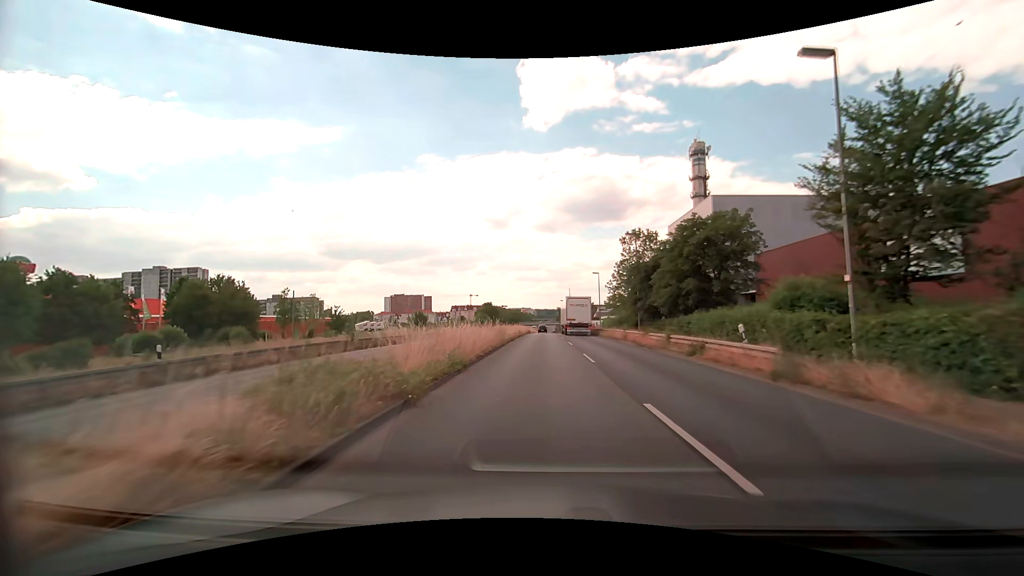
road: primary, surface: asphalt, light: Day
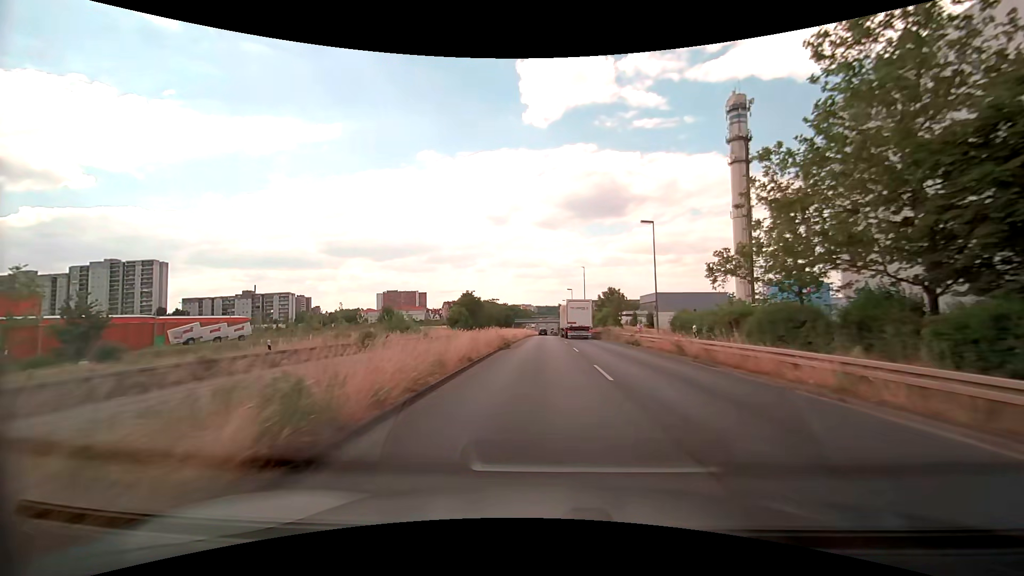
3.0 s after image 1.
(+0.3, +41.3) m; 0°
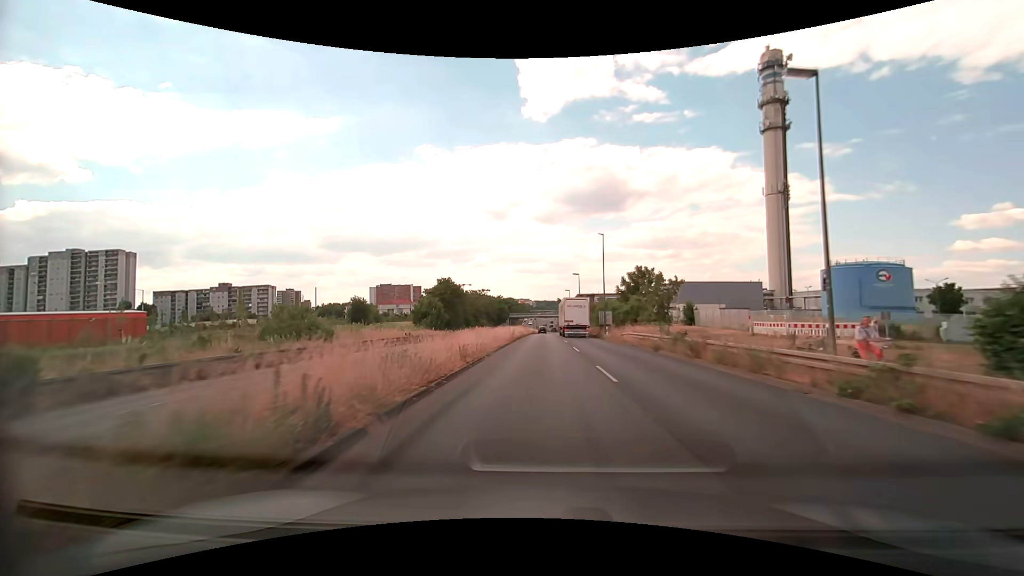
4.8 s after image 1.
(0.0, +24.9) m; 0°
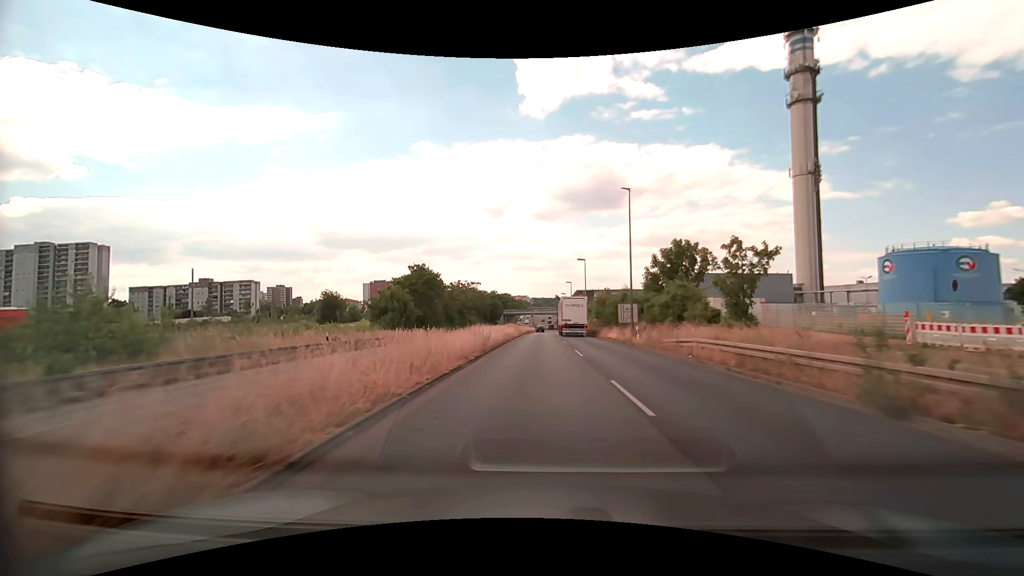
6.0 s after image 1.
(0.0, +16.5) m; 0°
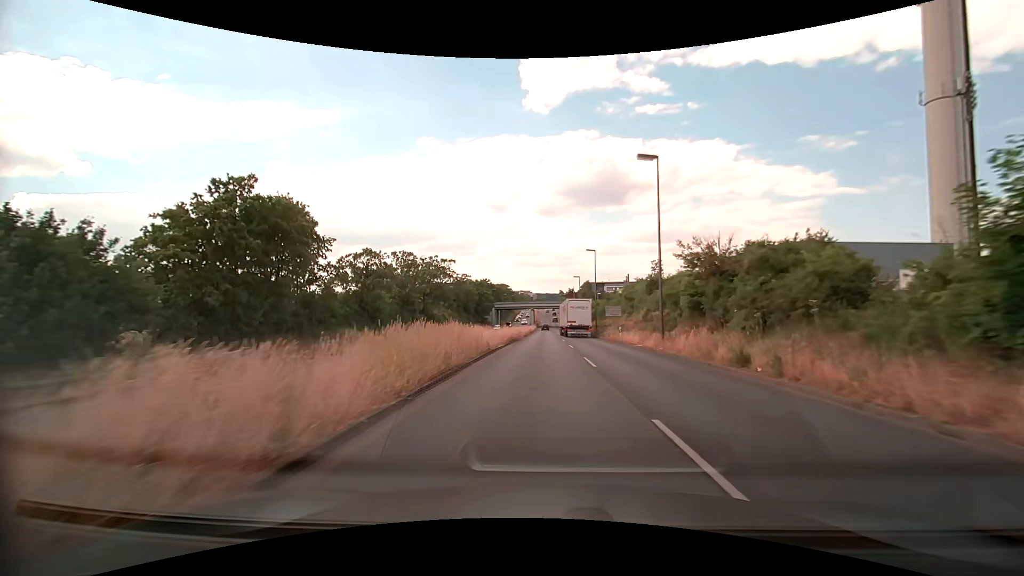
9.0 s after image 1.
(-0.2, +41.2) m; 0°
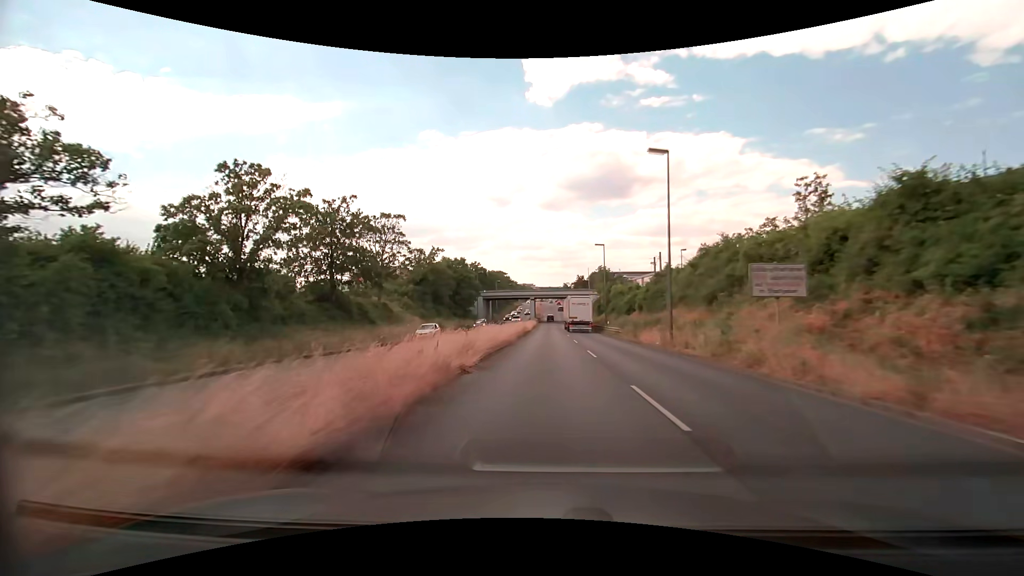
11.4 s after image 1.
(-0.1, +33.3) m; 0°
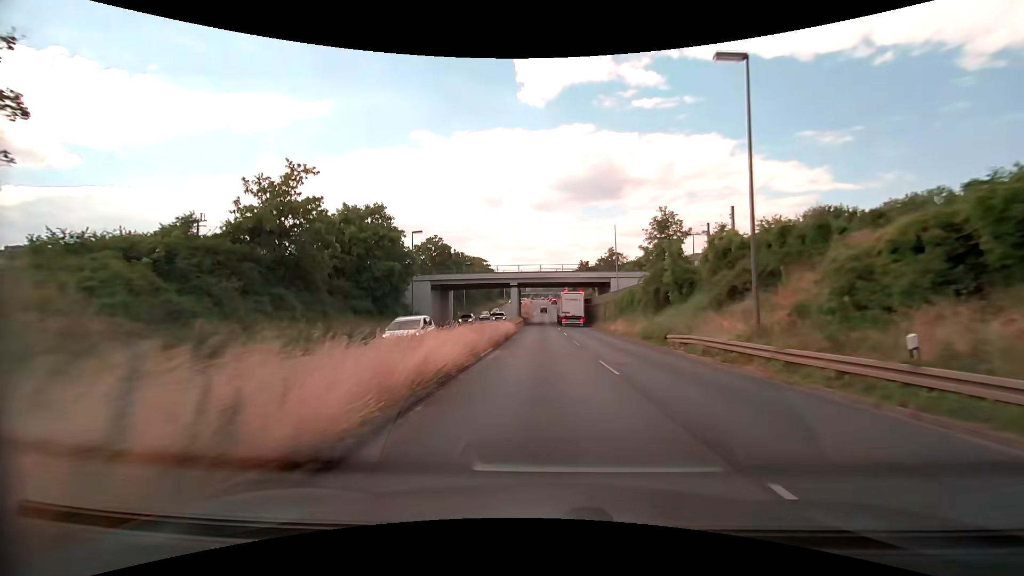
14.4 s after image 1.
(+0.2, +42.8) m; +1°
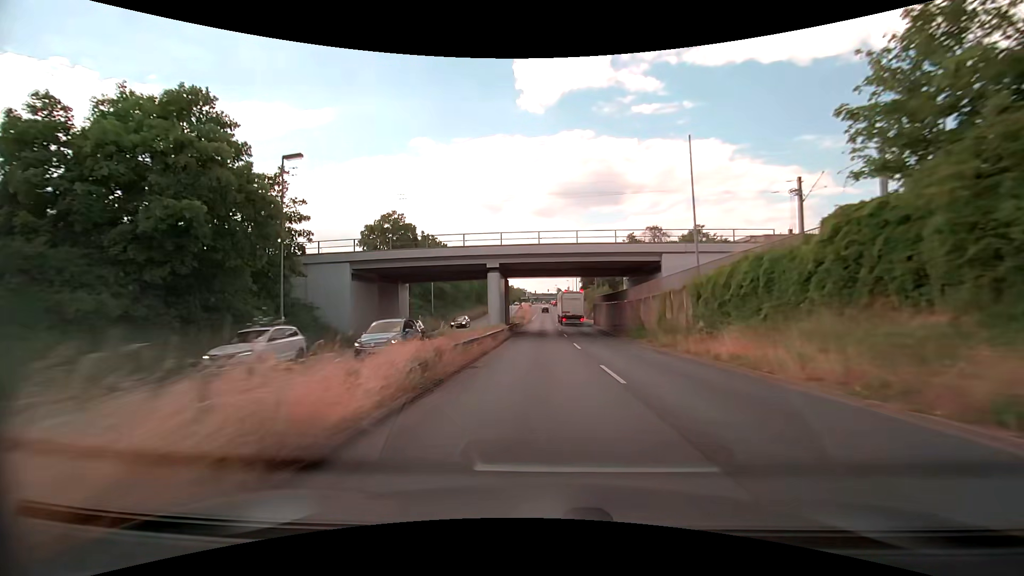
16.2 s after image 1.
(+0.1, +26.3) m; 0°
(0, +10) (0, +20) (0, +30) (0, +40) (0, +50) (0, +60) (0, +70) (0, +80) (0, +90) (0, +100) m
